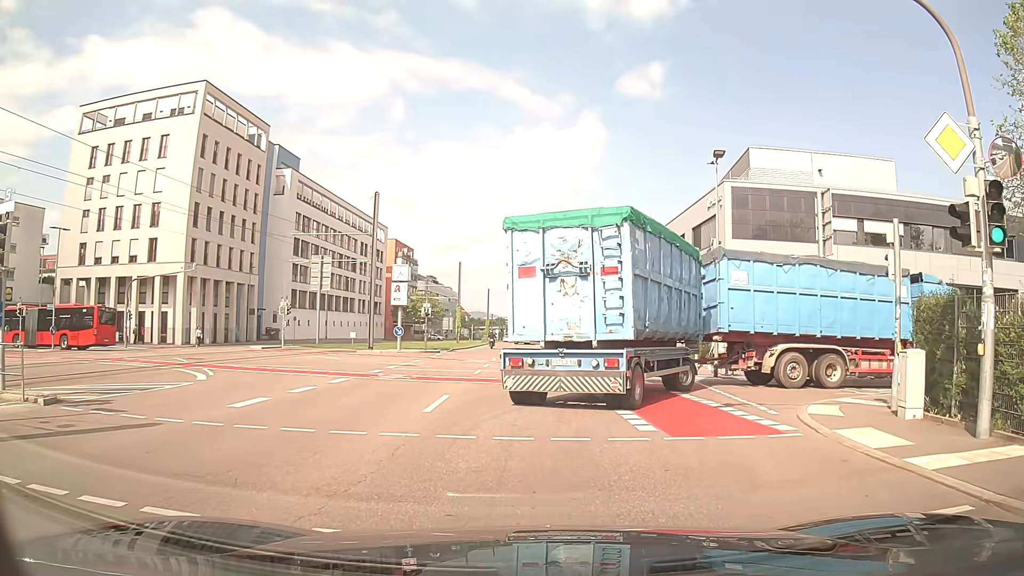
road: secondary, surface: asphalt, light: Day
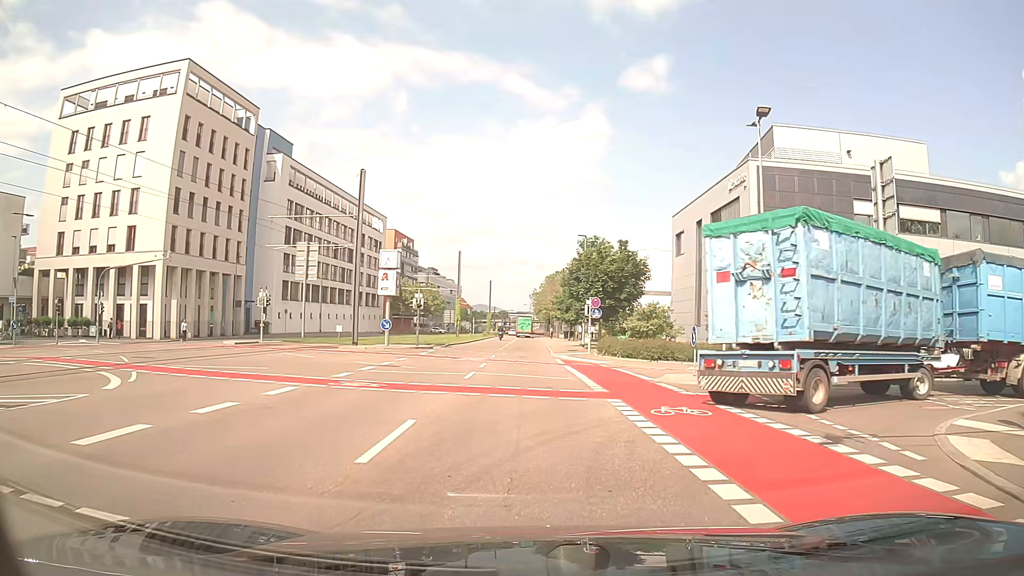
(-0.1, +4.8) m; -1°
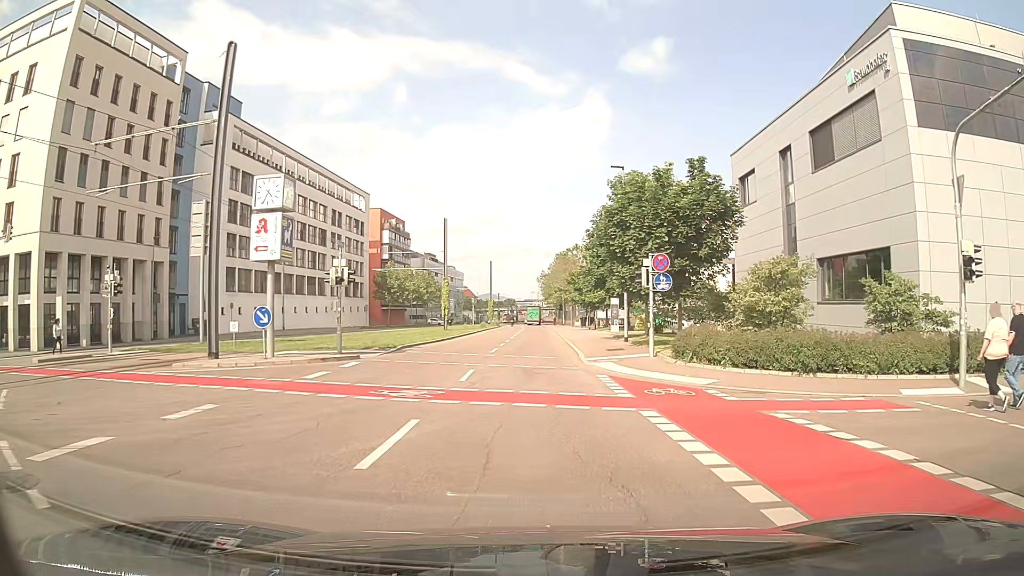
(-0.3, +18.7) m; -1°
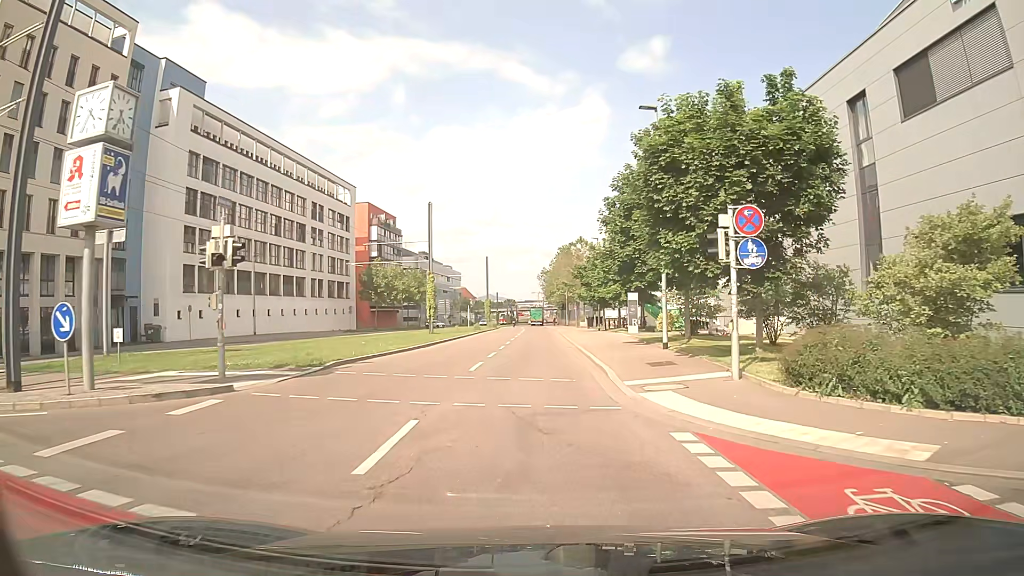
(0.0, +9.2) m; 0°
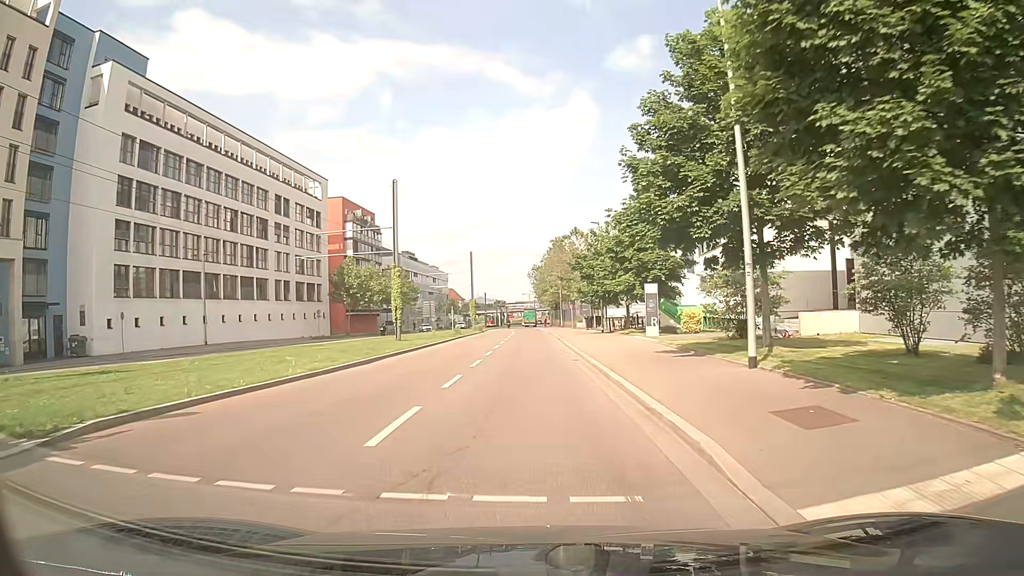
(+0.1, +9.9) m; +1°
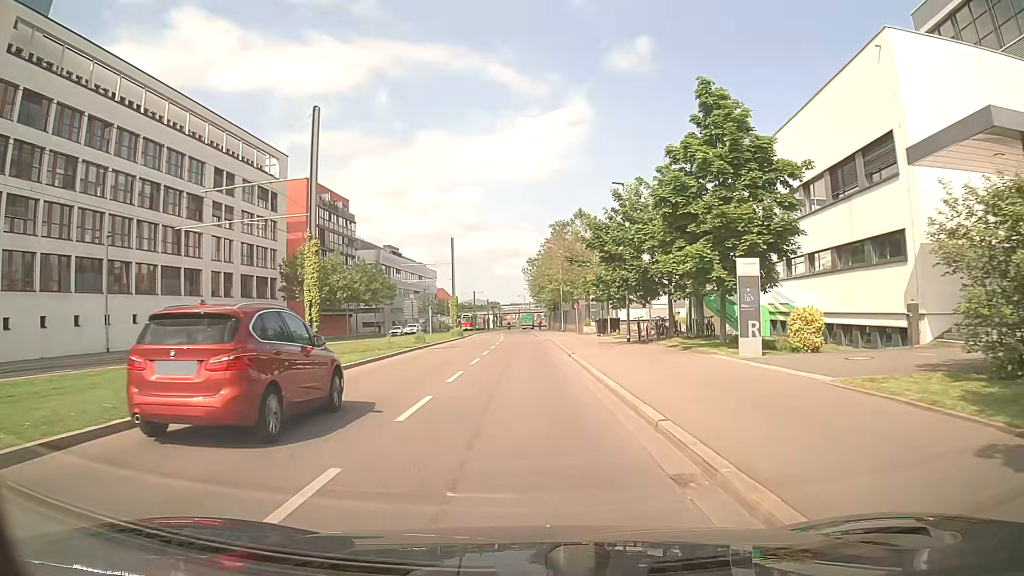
(0.0, +16.0) m; 0°
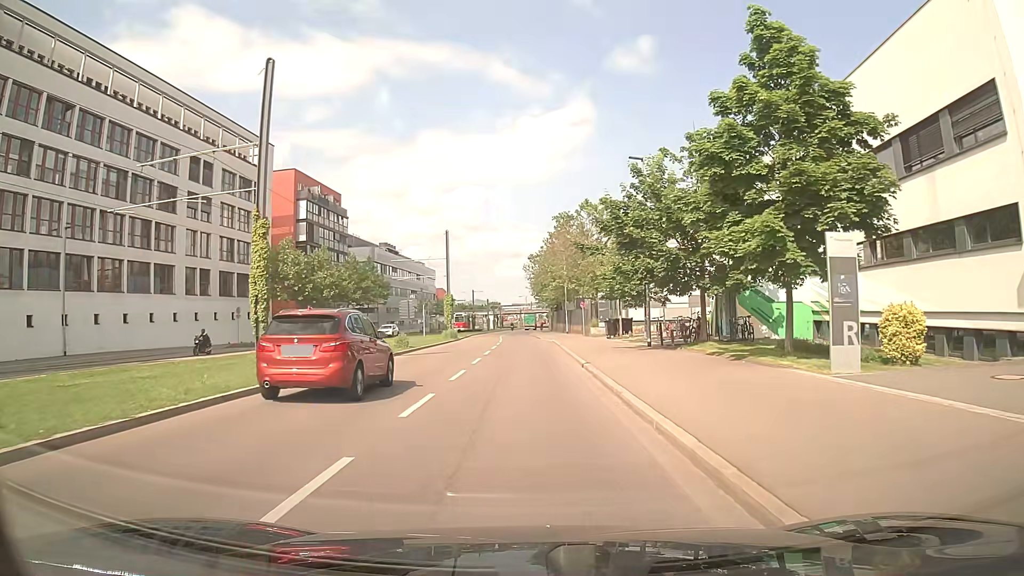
(+0.1, +5.7) m; +1°
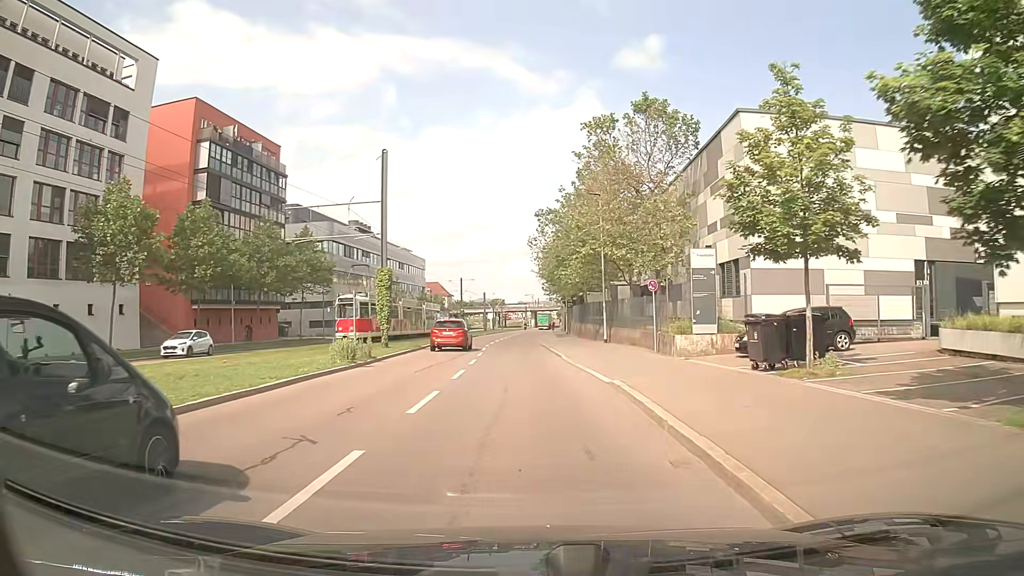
(-0.1, +30.0) m; -1°
(0, +10) (0, +20) (0, +30) (-1, +40) (-1, +50) (-1, +60) (0, +70) (0, +80) (+1, +90) (+1, +100) m
